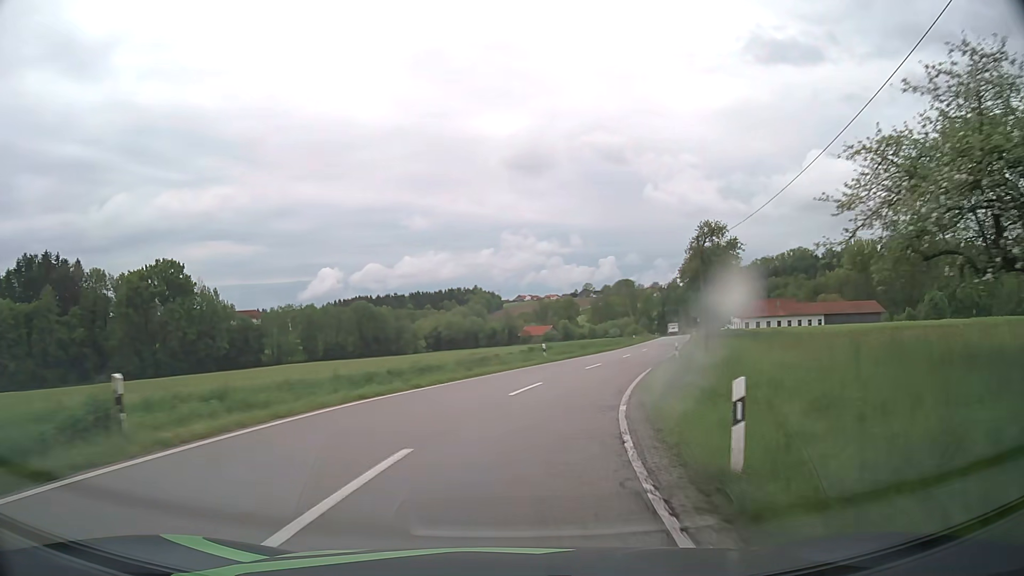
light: Day
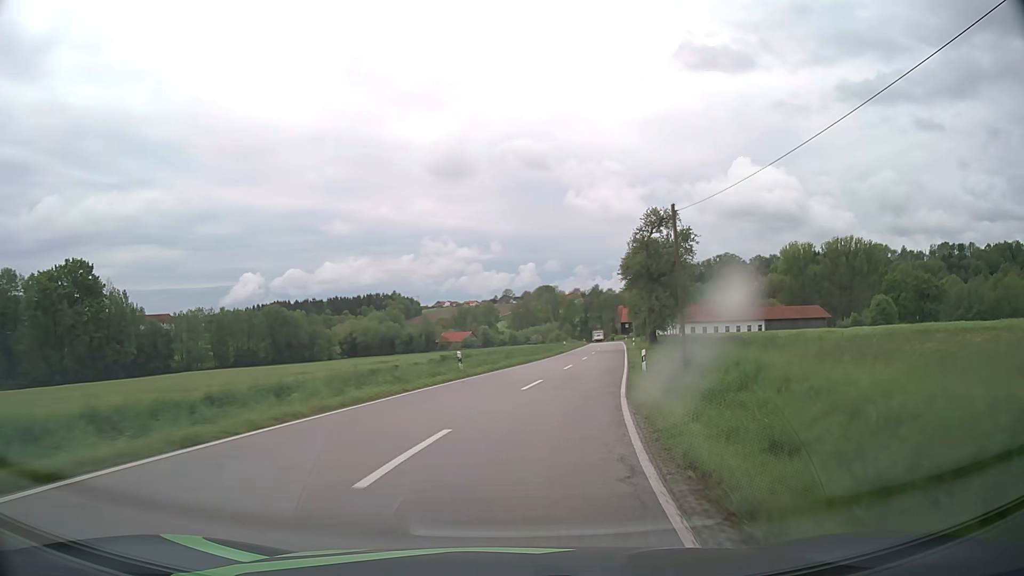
(+0.5, +9.9) m; +6°
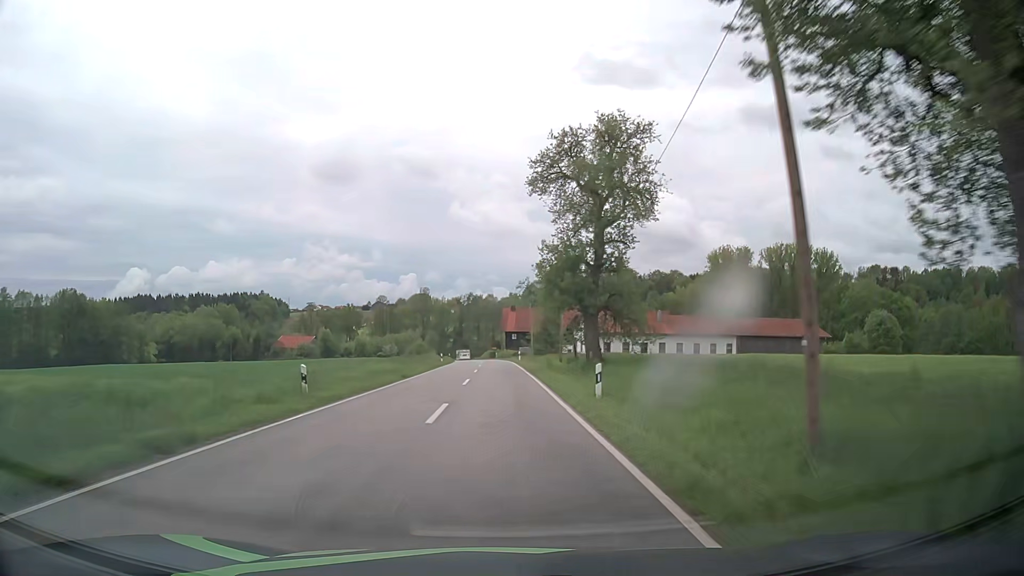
(+8.8, +54.3) m; +11°
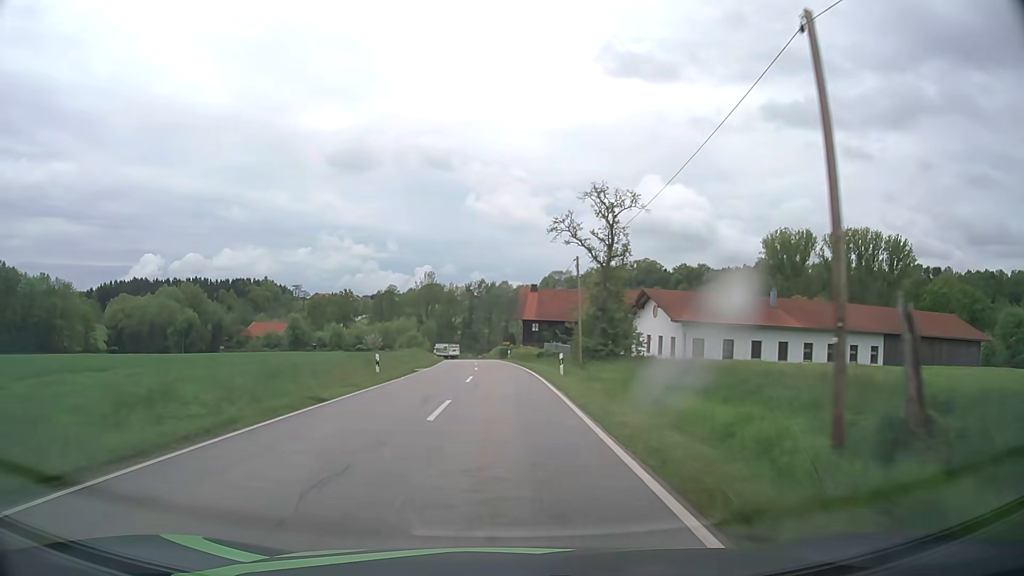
(-0.3, +36.4) m; -1°
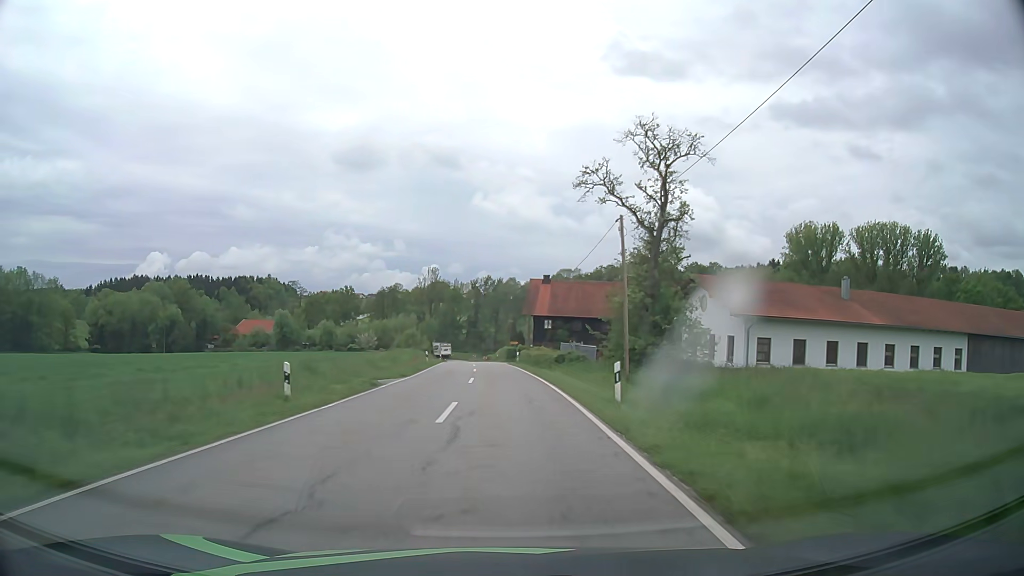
(0.0, +12.0) m; 0°
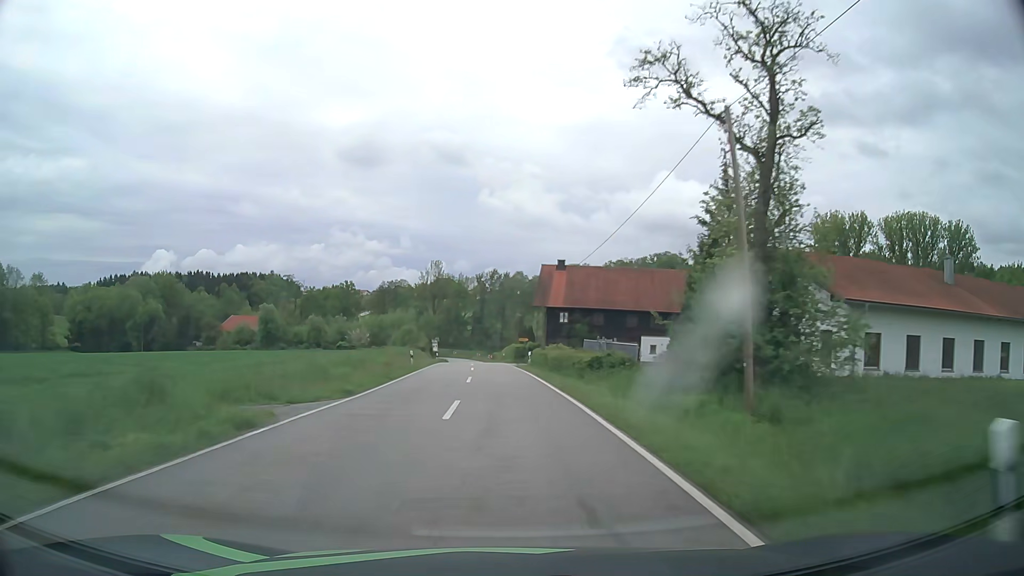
(-0.1, +11.8) m; 0°
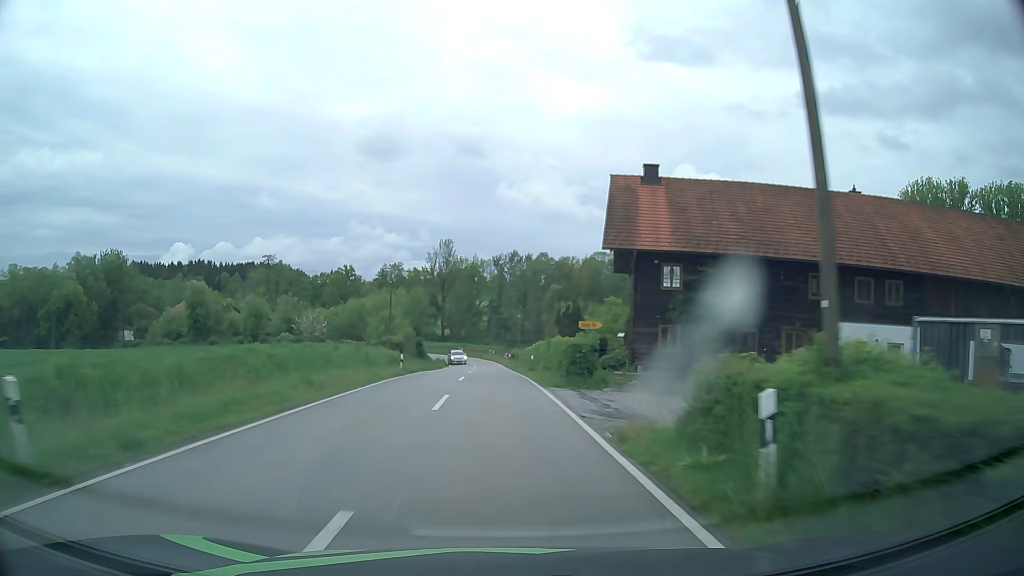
(-0.5, +34.5) m; -2°
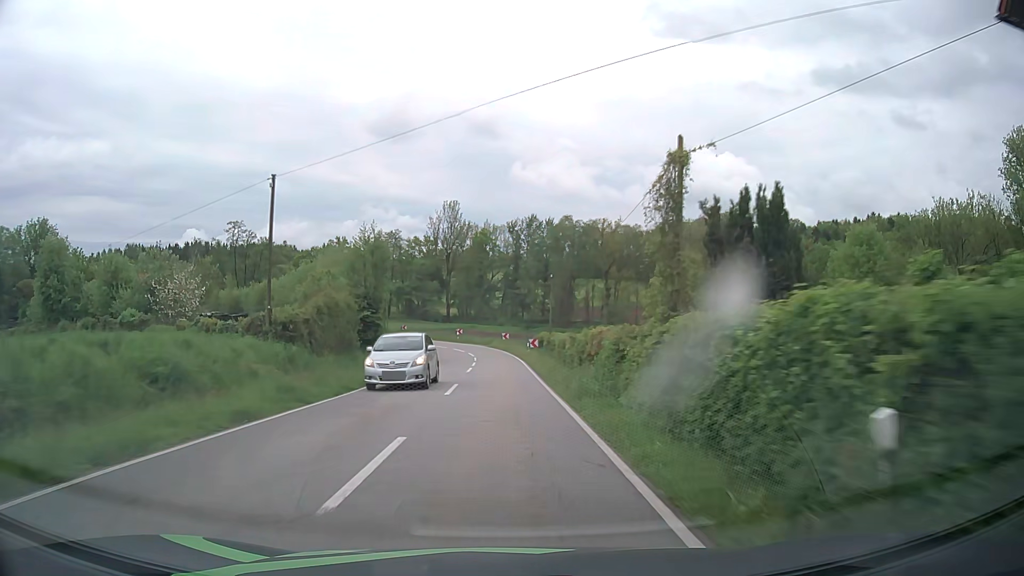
(-0.5, +32.3) m; -2°
(0, +10) (0, +20) (0, +30) (0, +40) (-1, +50) (-4, +60) (-8, +69) (-14, +77) (-20, +84) (-27, +92) m
